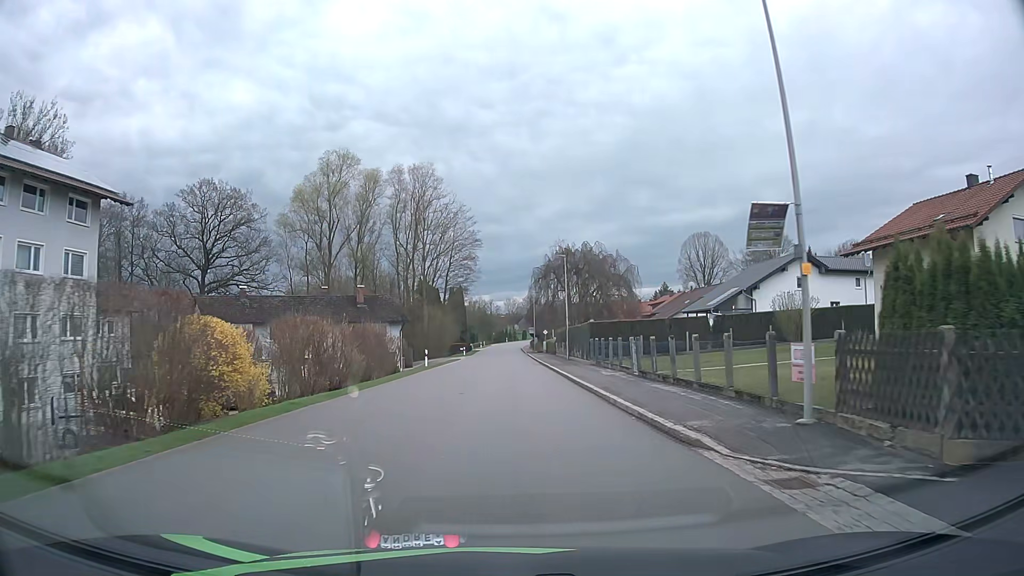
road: tertiary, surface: asphalt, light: Day
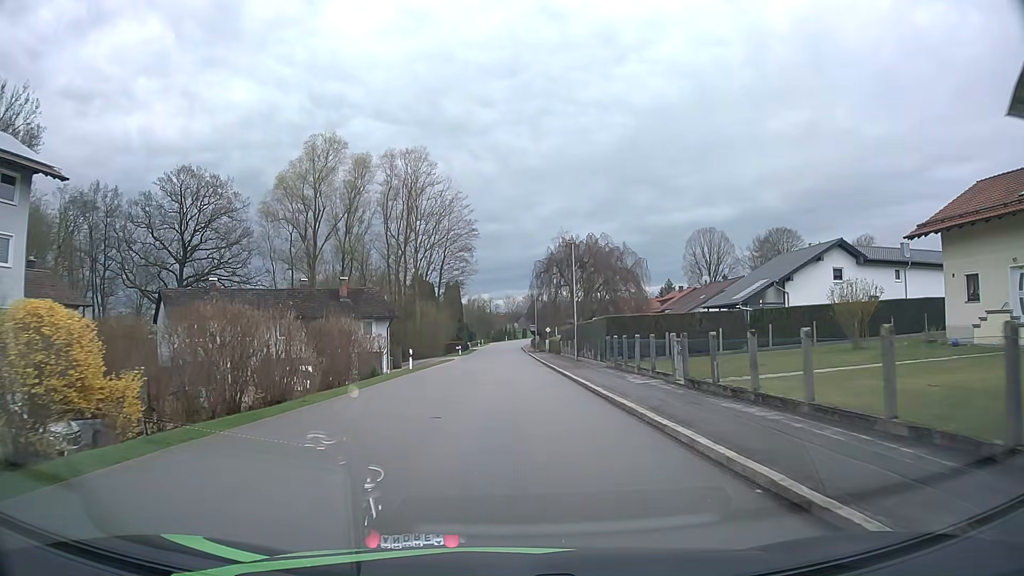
(0.0, +6.4) m; 0°
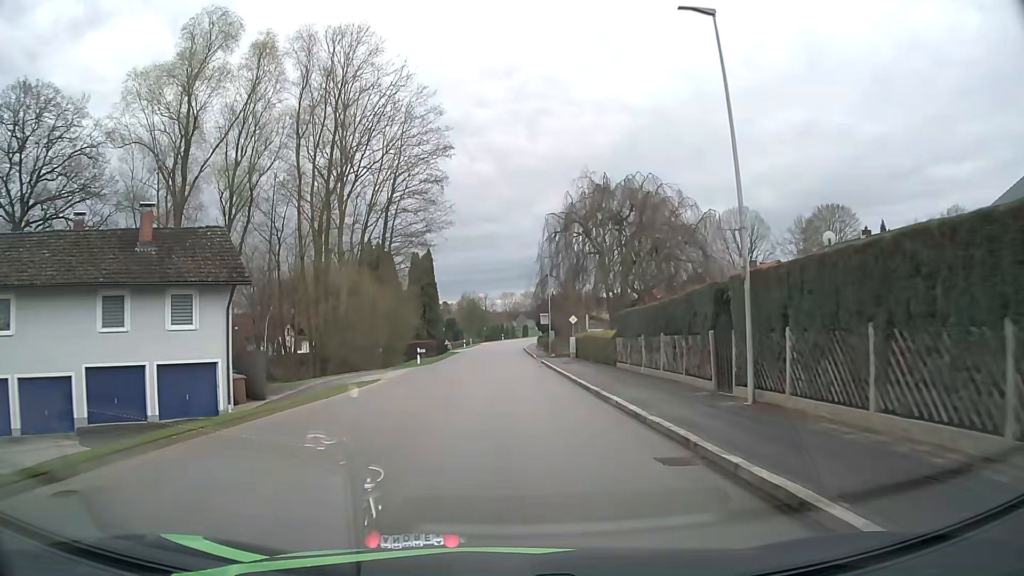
(+0.1, +32.5) m; 0°
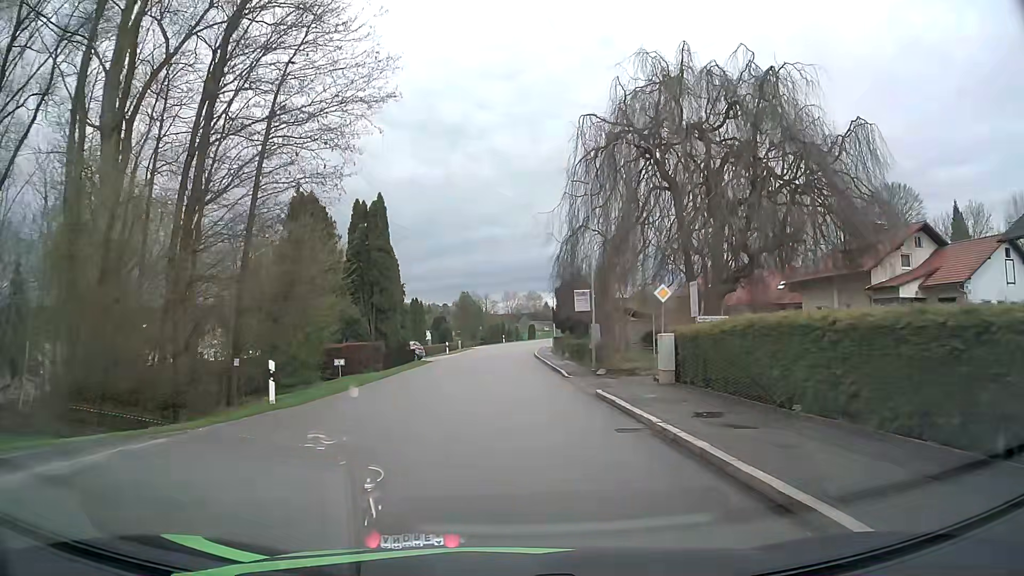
(0.0, +26.1) m; 0°
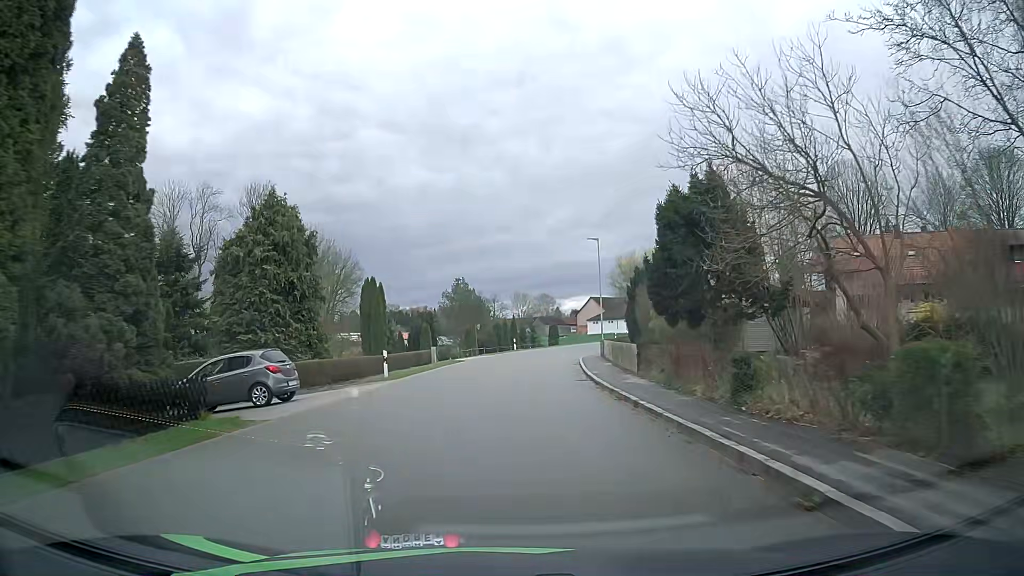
(-0.4, +32.5) m; -1°
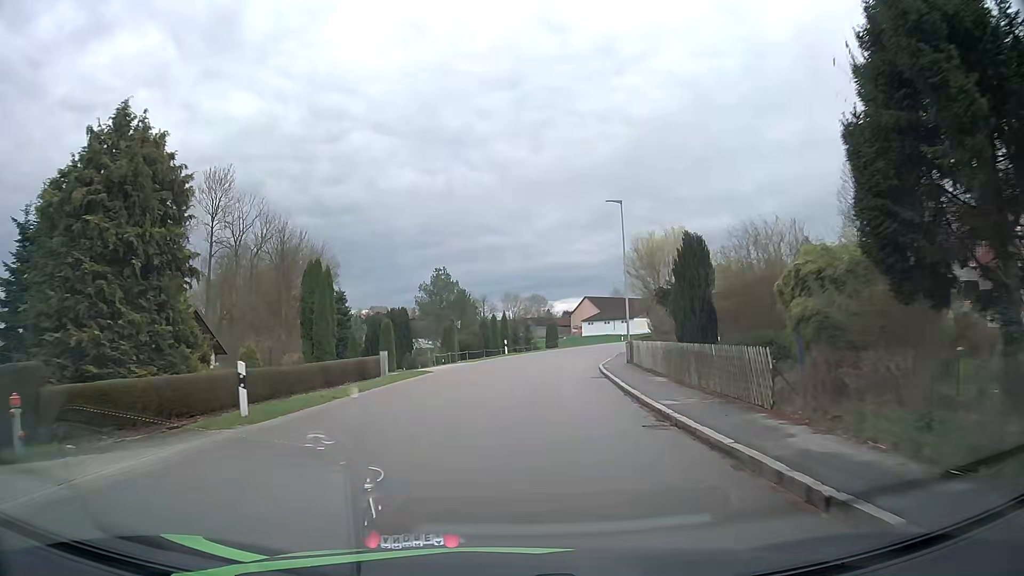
(0.0, +12.9) m; +1°
(0, +10) (+1, +20) (+1, +30) (+3, +40) (+5, +50) (+8, +59) (+12, +68) (+16, +77) (+21, +86) (+27, +94) m
